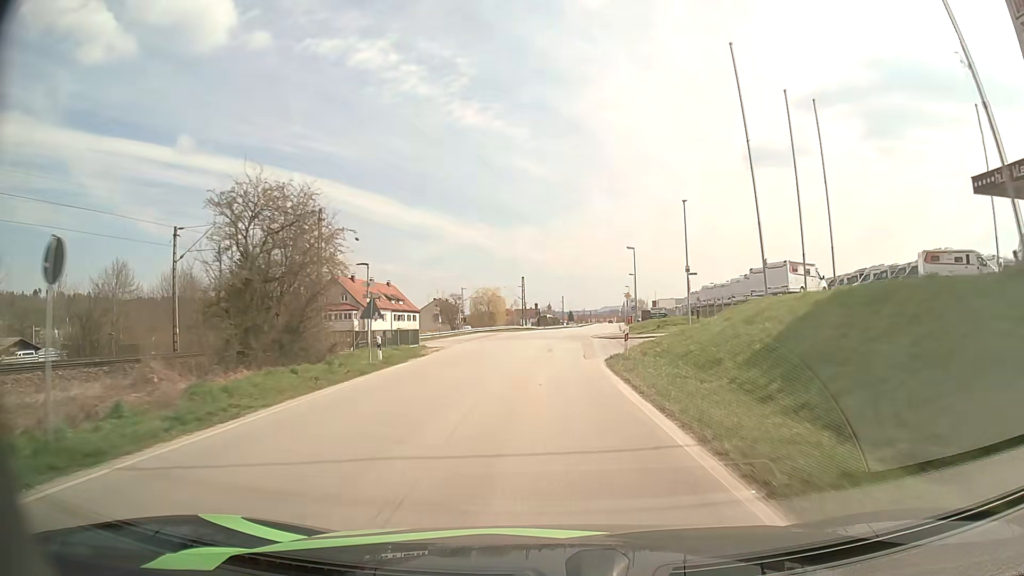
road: unclassified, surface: asphalt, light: Day
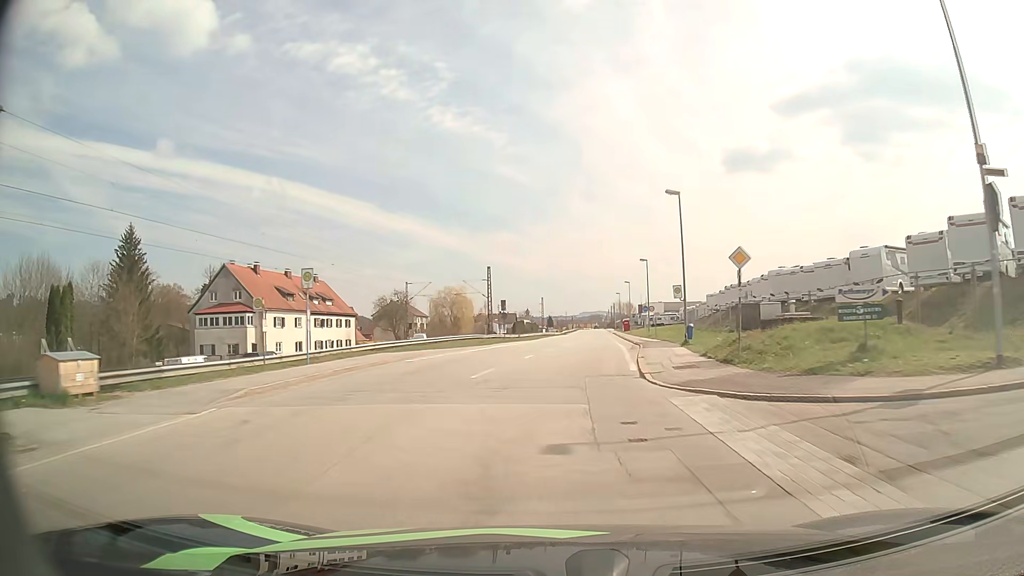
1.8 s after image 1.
(+0.4, +31.7) m; +2°
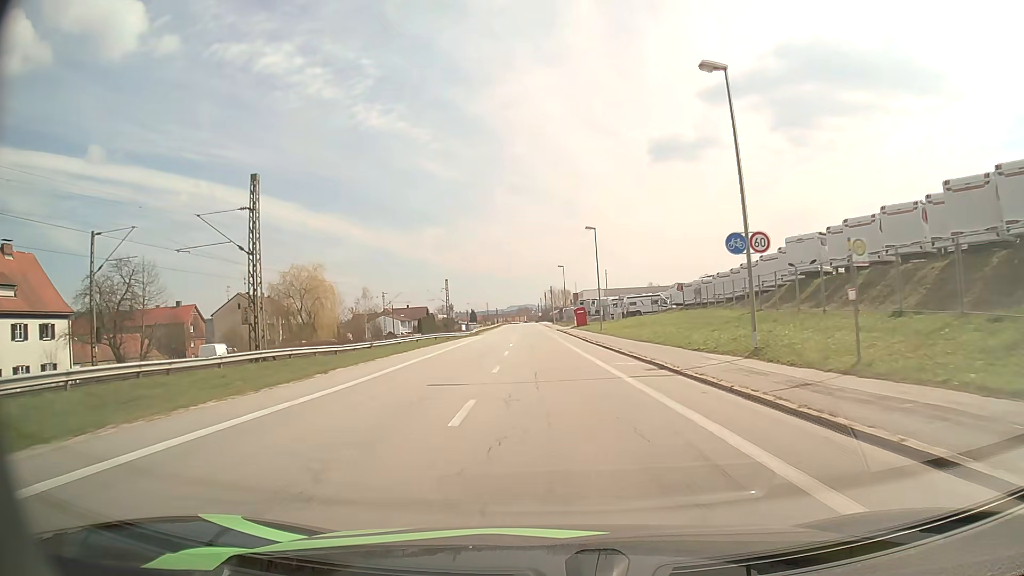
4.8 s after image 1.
(+3.3, +53.3) m; +7°
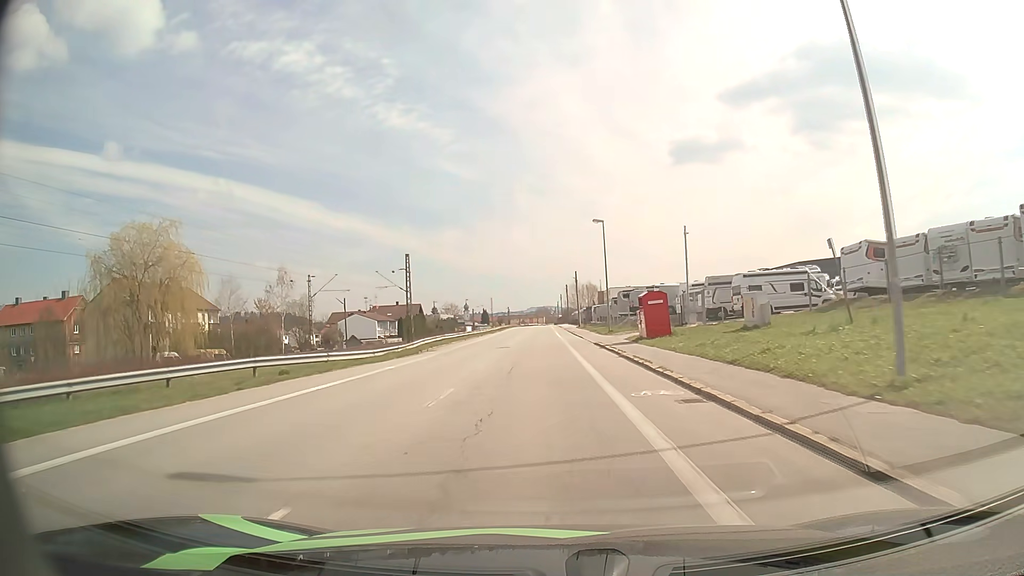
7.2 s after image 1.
(-0.6, +43.3) m; -2°
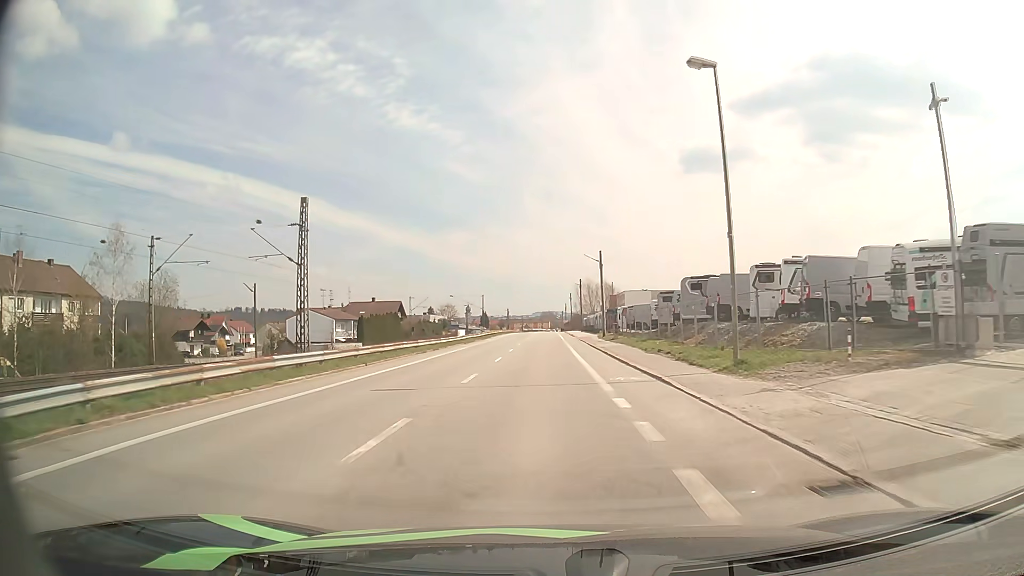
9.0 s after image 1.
(-0.2, +31.9) m; 0°
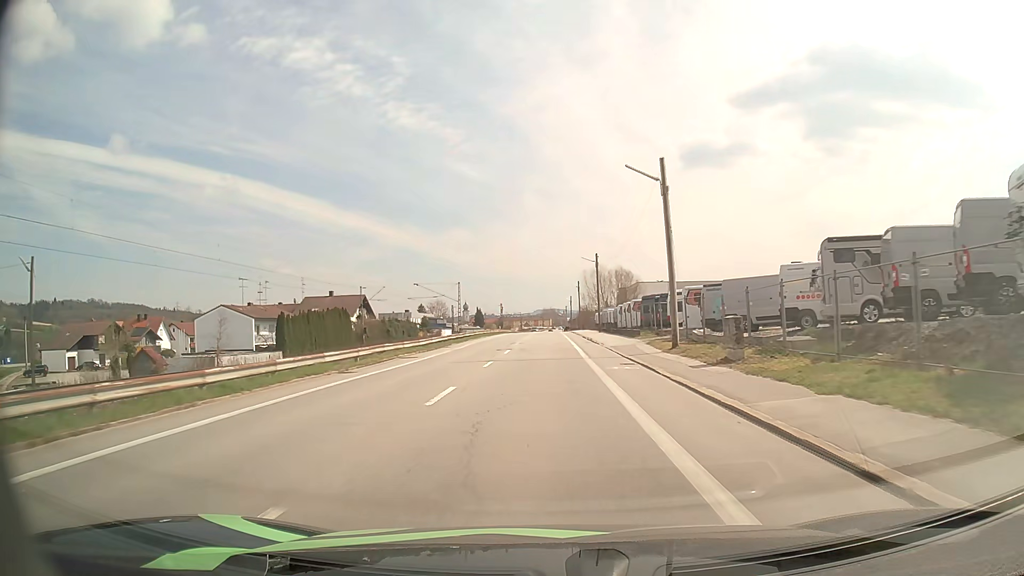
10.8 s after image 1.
(0.0, +32.0) m; 0°
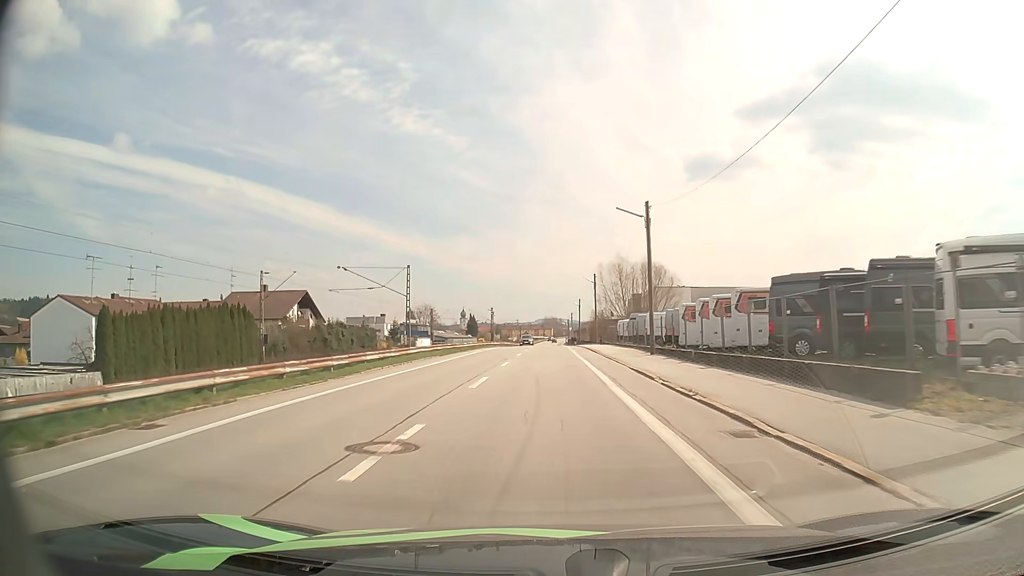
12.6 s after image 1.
(-0.1, +32.1) m; 0°
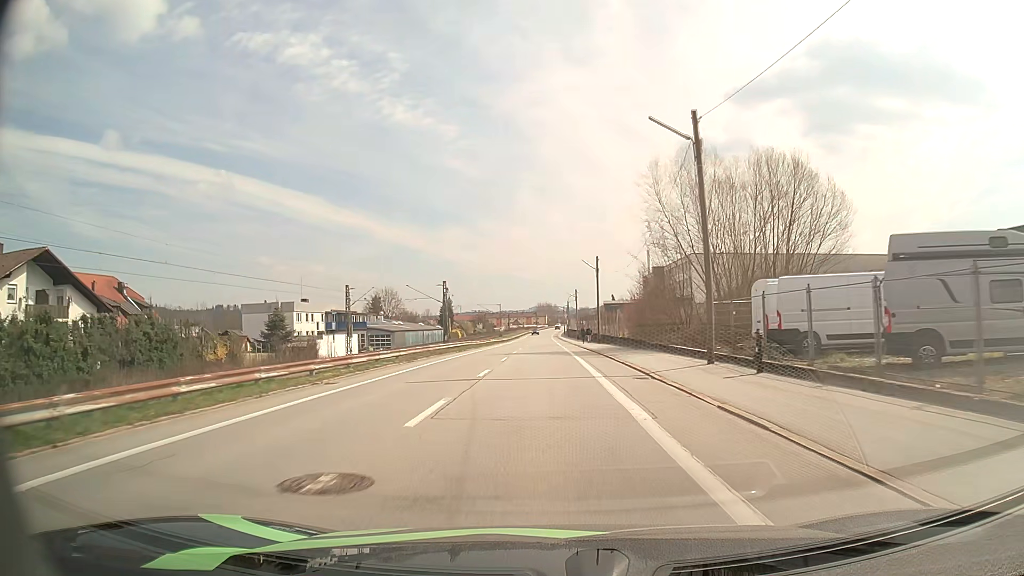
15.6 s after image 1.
(0.0, +53.7) m; 0°
(0, +10) (0, +20) (0, +30) (0, +40) (0, +50) (0, +60) (0, +70) (0, +80) (0, +90) (0, +100) m
